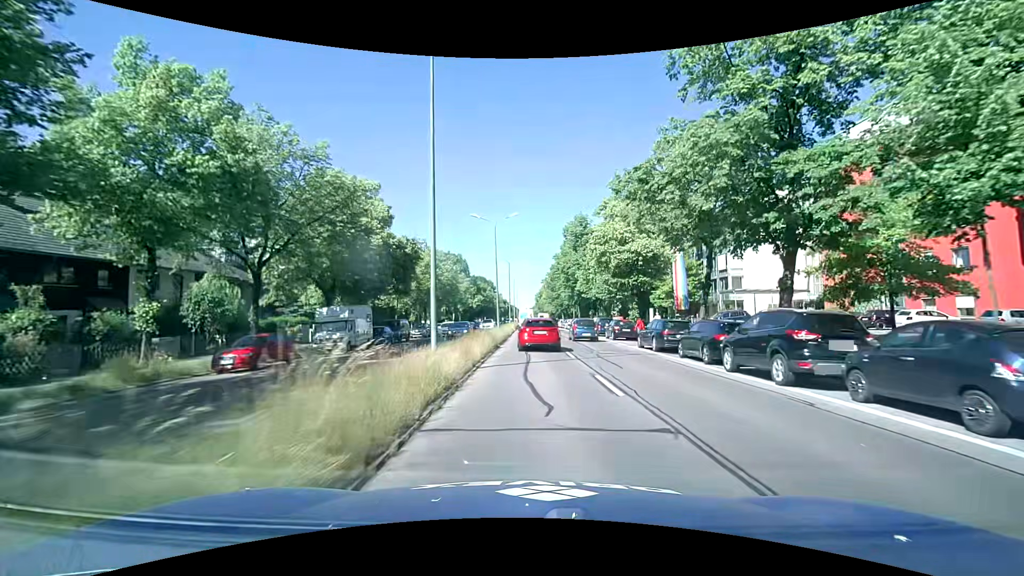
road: primary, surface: asphalt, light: Day
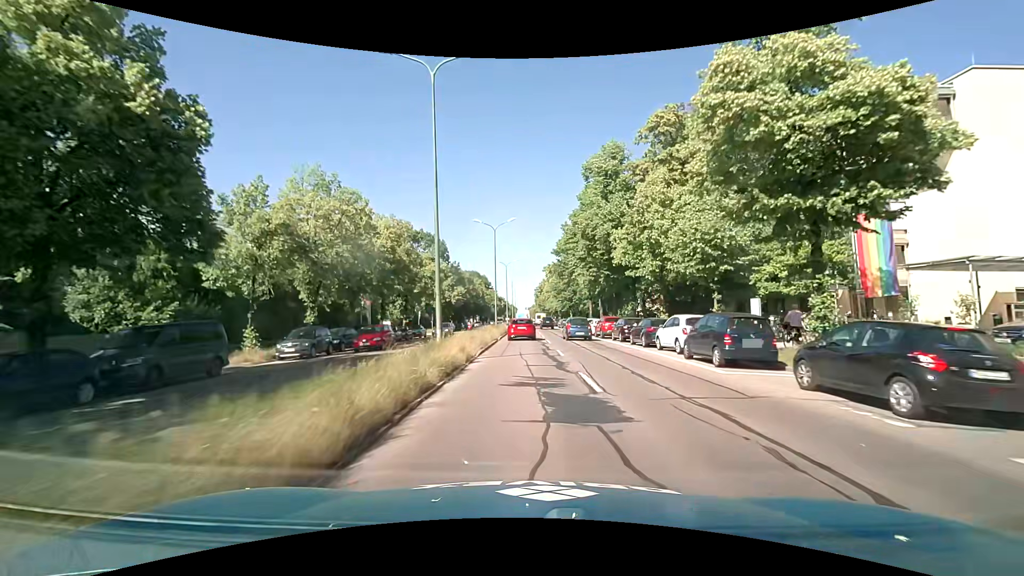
(0.0, +27.4) m; 0°
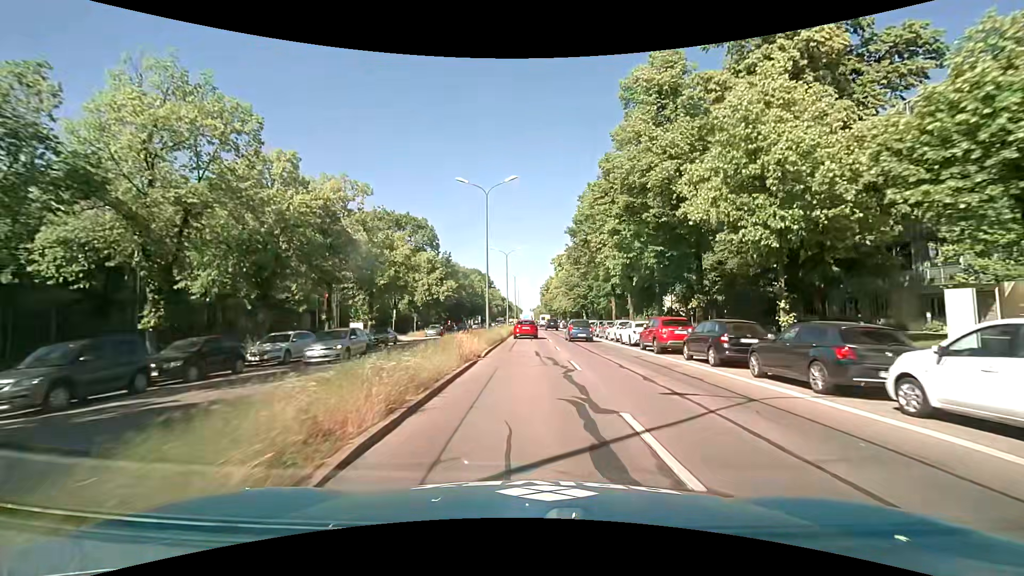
(-0.2, +14.2) m; -1°
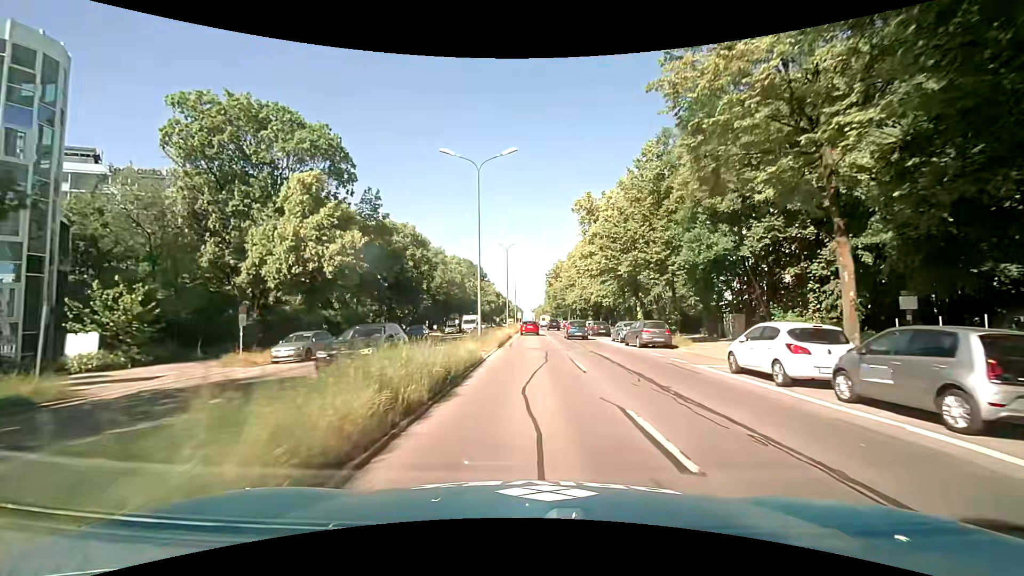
(+0.2, +36.6) m; 0°
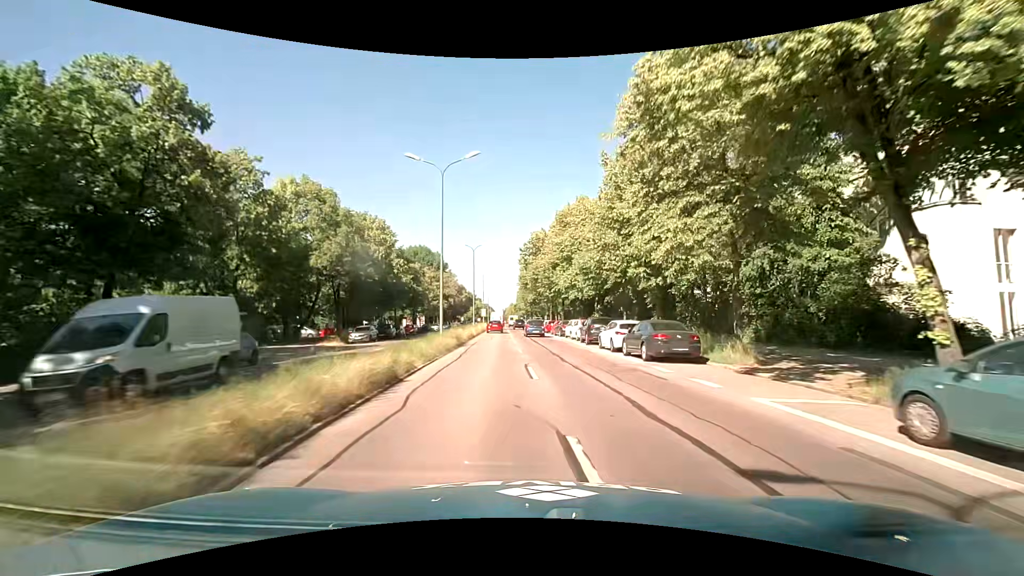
(+0.9, +29.5) m; +4°
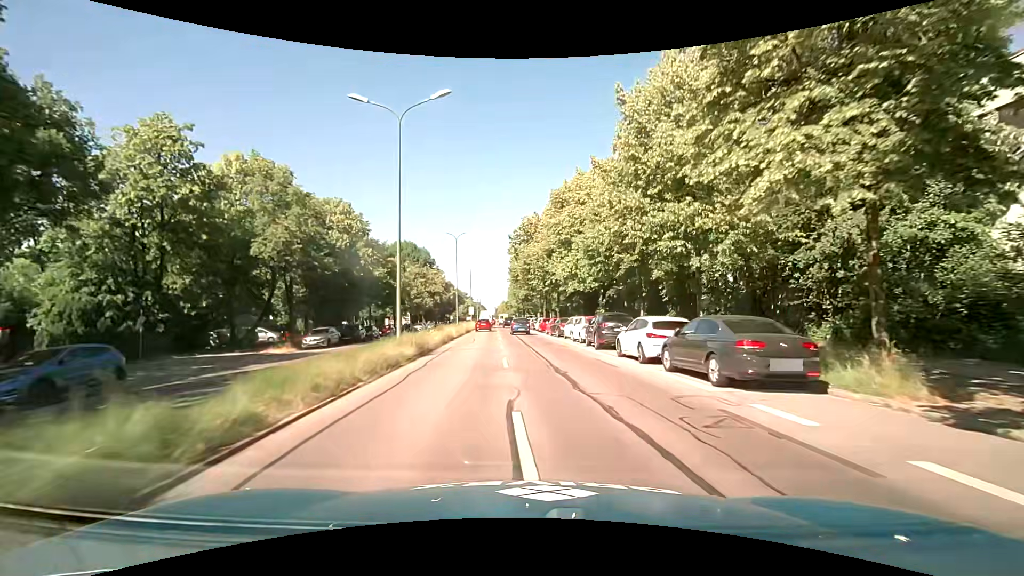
(0.0, +7.3) m; 0°
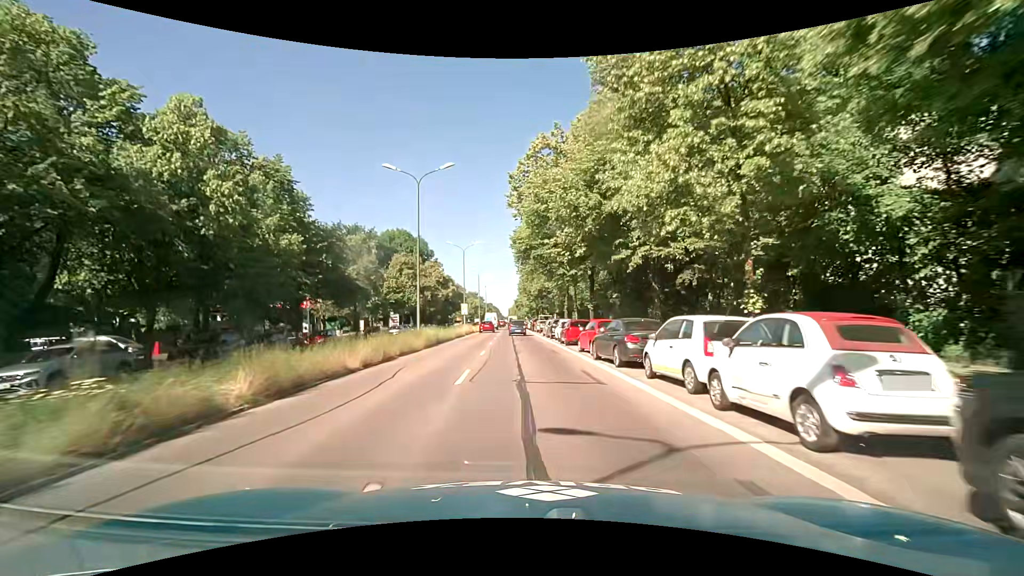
(+0.2, +21.7) m; 0°
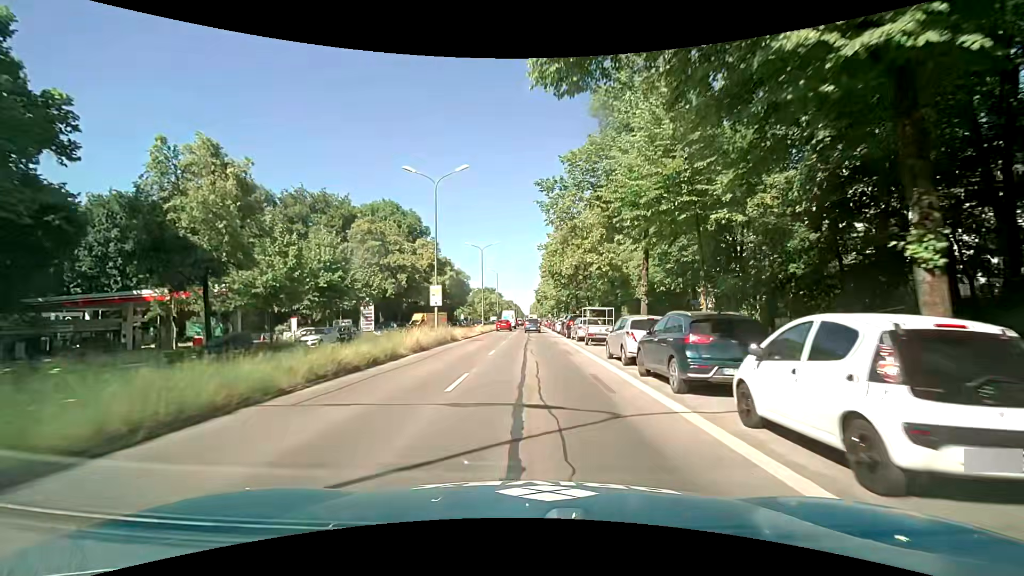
(-0.9, +28.6) m; -3°
(0, +10) (0, +20) (0, +30) (0, +40) (0, +50) (+1, +60) (+1, +70) (+1, +80) (+1, +90) (+1, +100) m
